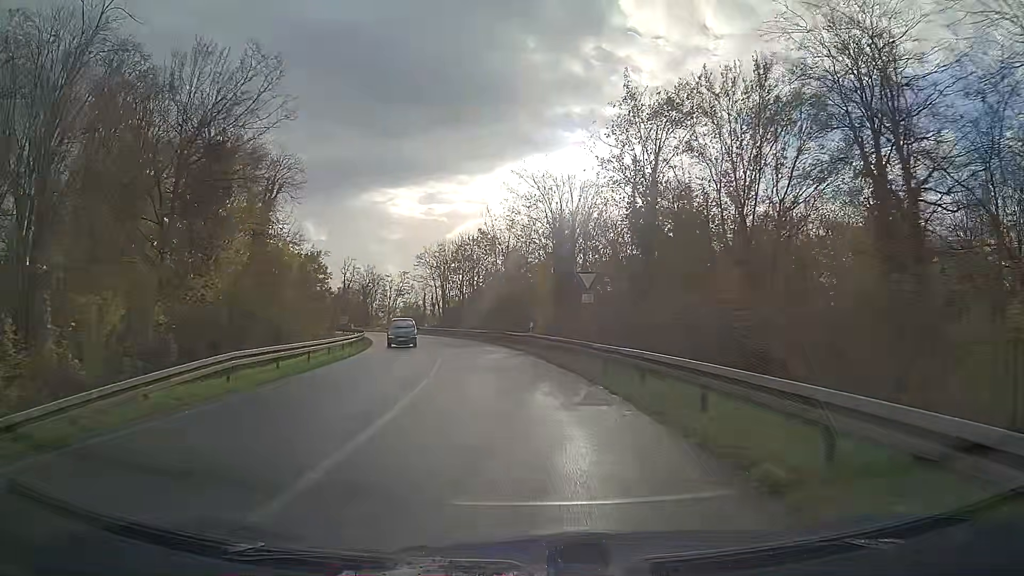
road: trunk_link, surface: asphalt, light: Day
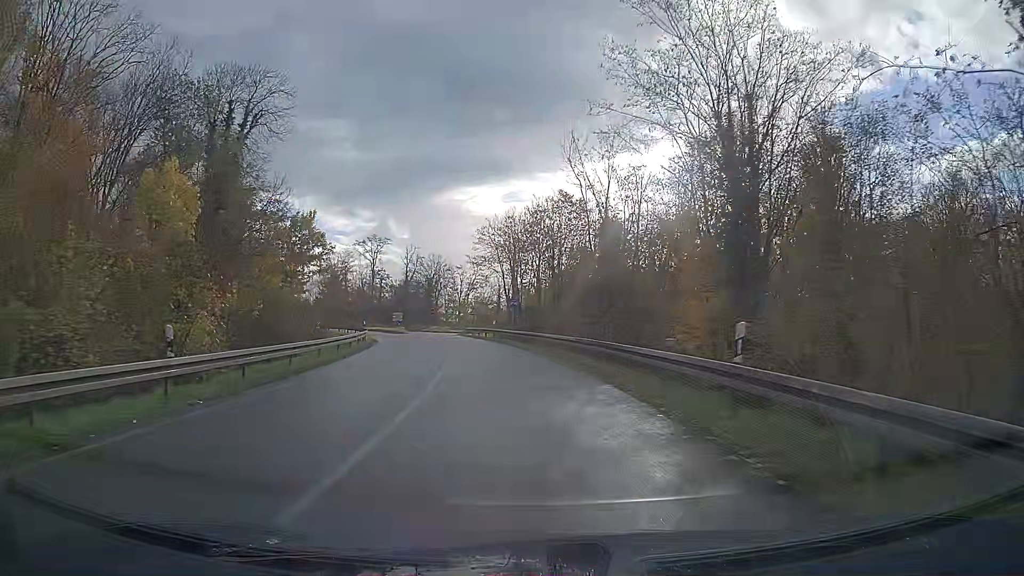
(-1.6, +24.0) m; -8°
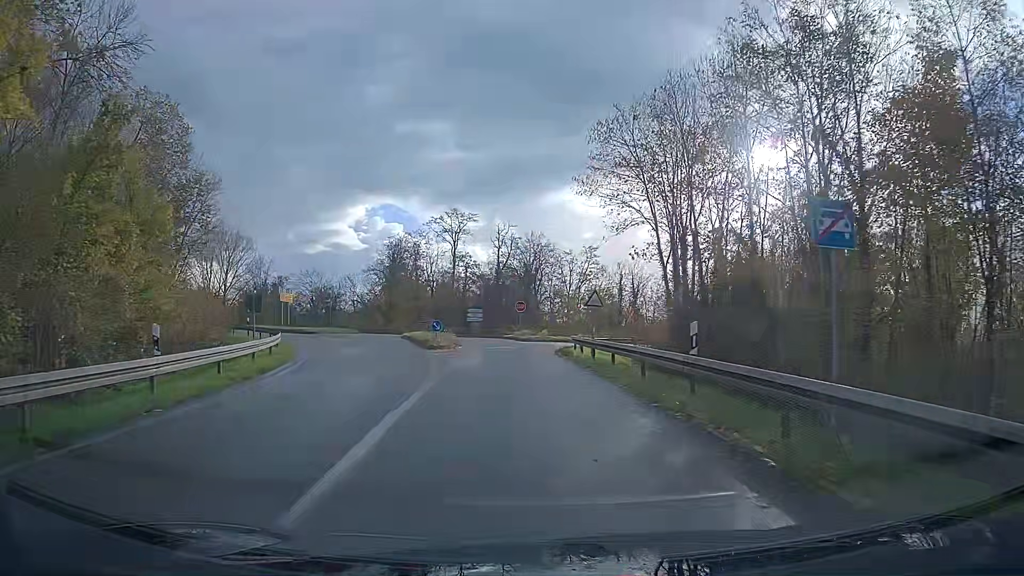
(-2.5, +36.4) m; -8°
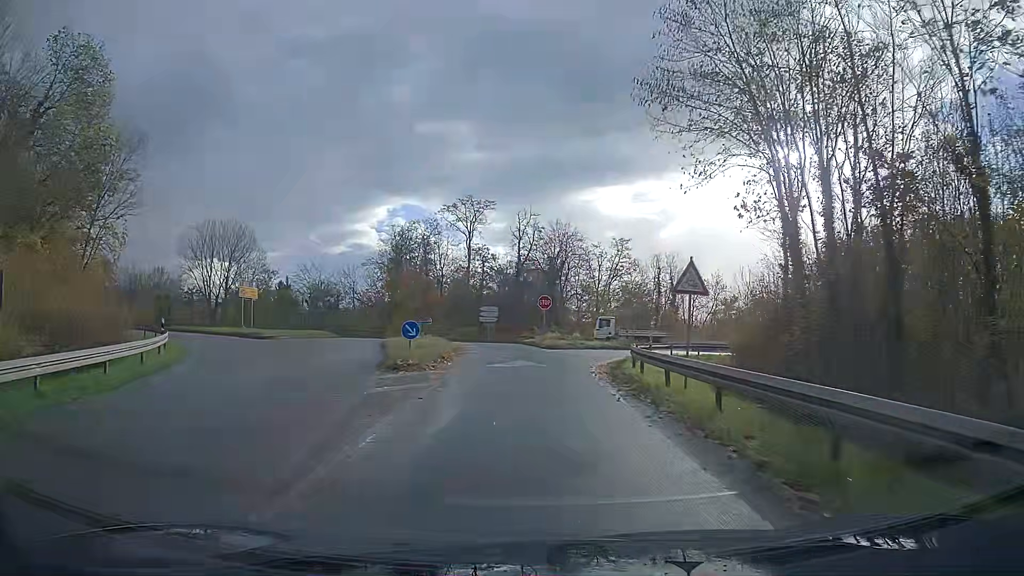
(-0.2, +13.2) m; -1°
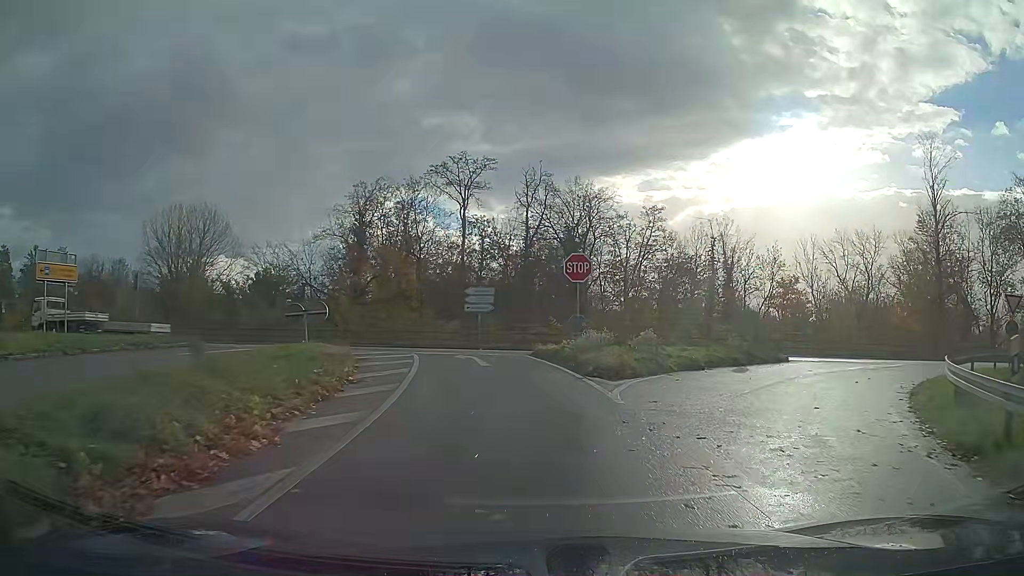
(-0.2, +22.7) m; -1°
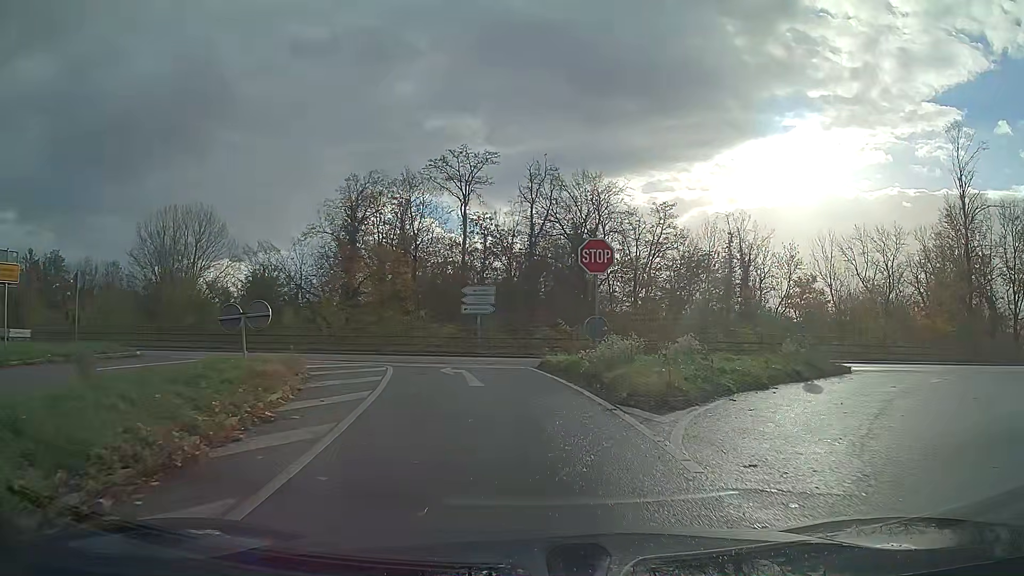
(0.0, +4.4) m; 0°
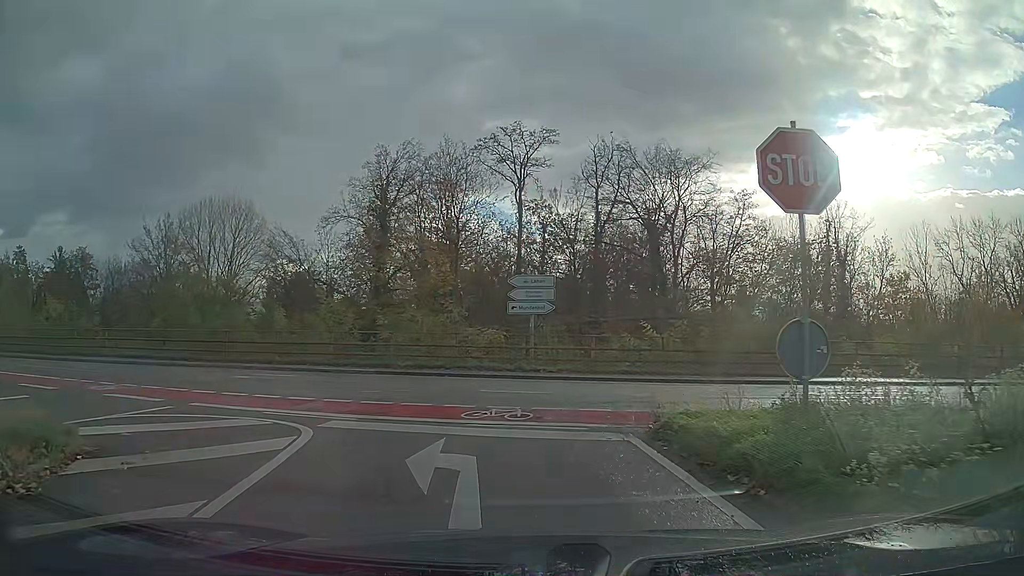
(-0.4, +9.7) m; -6°
